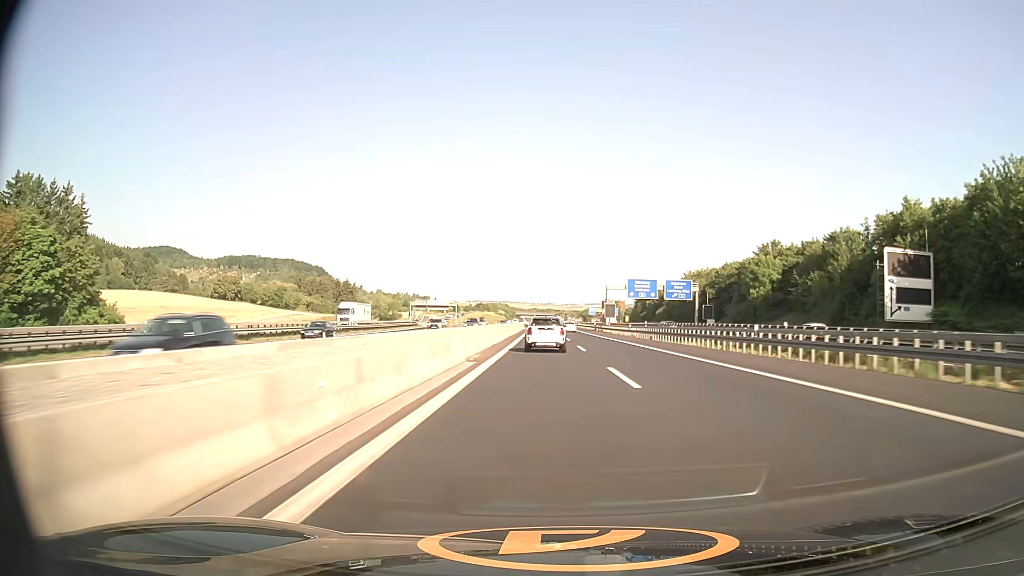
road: motorway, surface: asphalt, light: Day
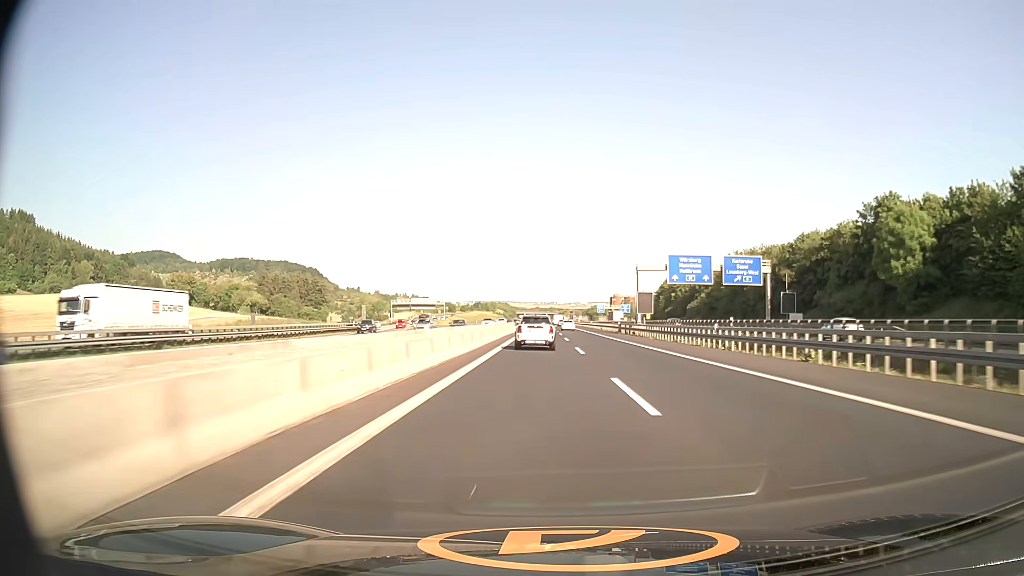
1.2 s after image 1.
(-0.2, +39.9) m; 0°
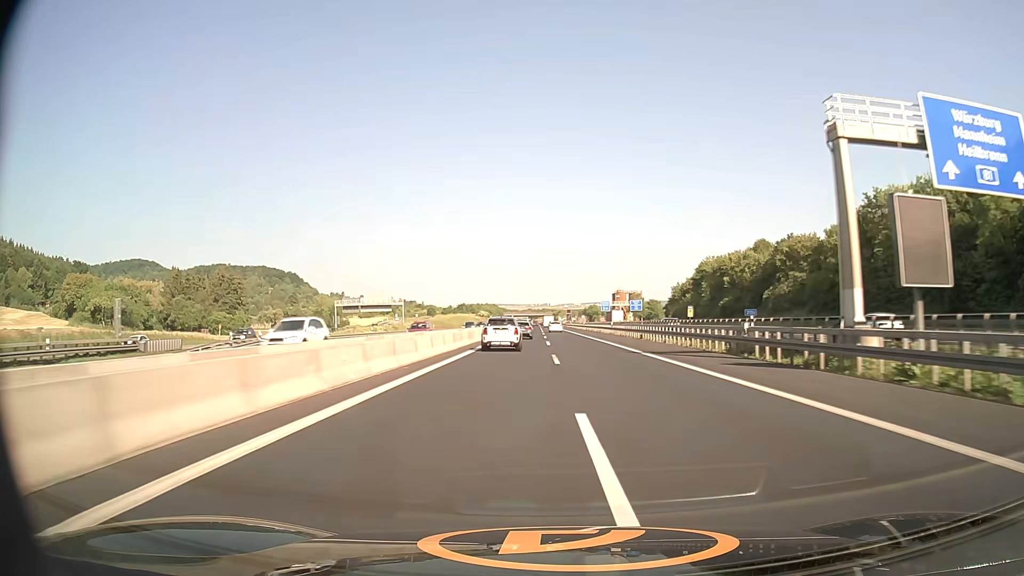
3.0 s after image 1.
(+0.3, +59.4) m; 0°
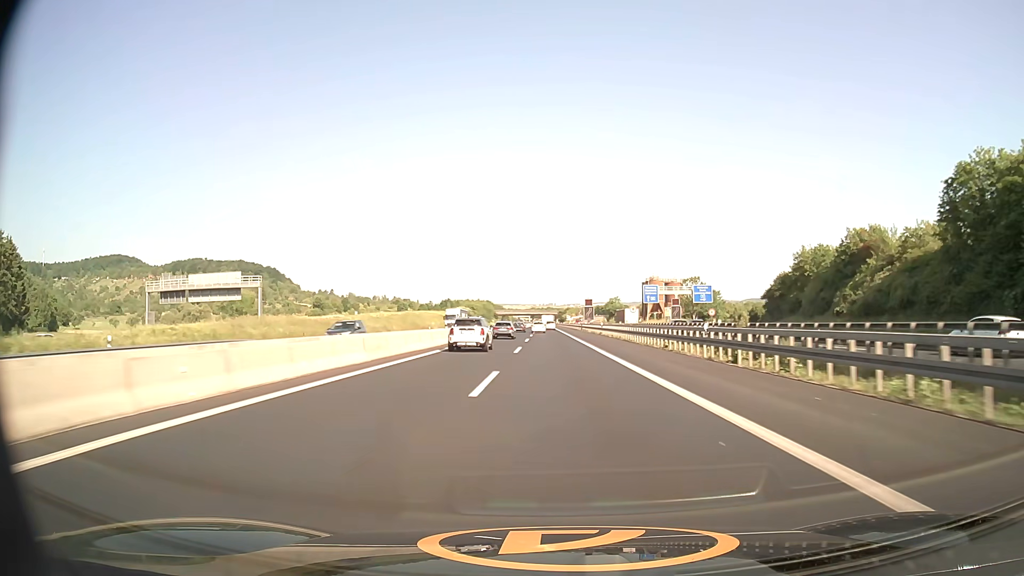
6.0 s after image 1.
(0.0, +98.9) m; 0°
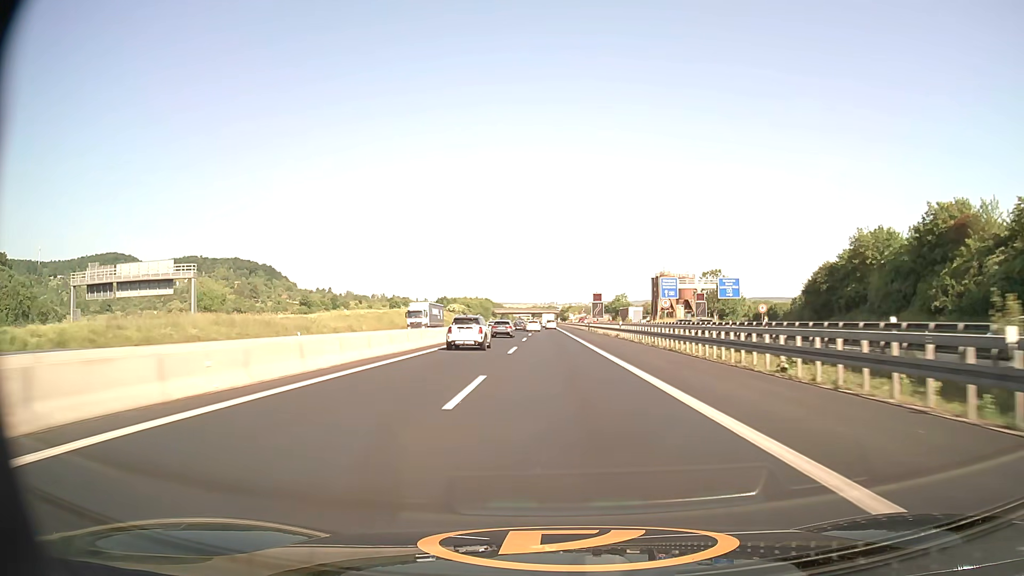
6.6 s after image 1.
(0.0, +19.8) m; 0°
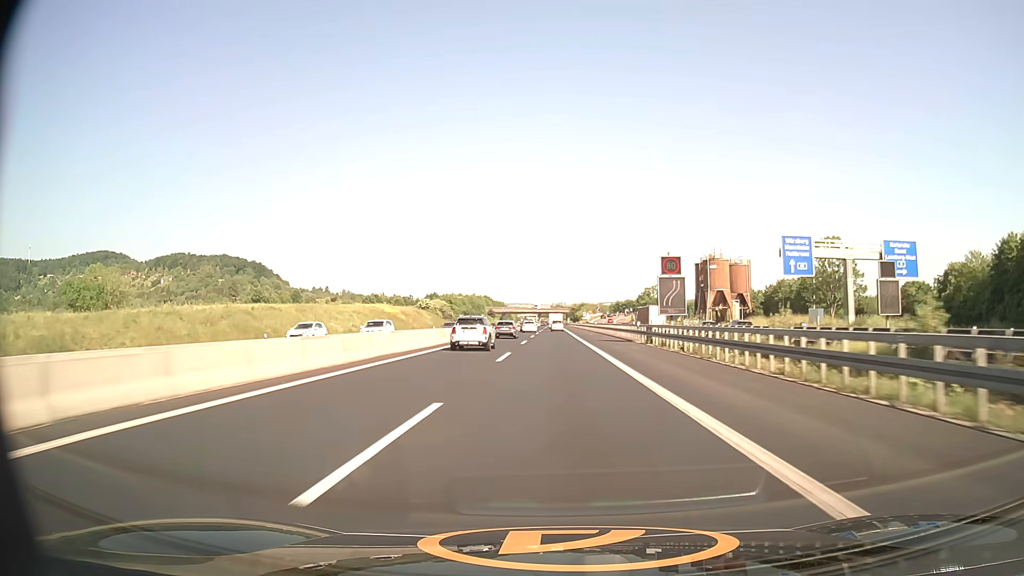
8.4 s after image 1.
(-0.2, +59.1) m; -1°
(0, +10) (0, +20) (0, +30) (0, +40) (0, +50) (0, +60) (0, +70) (0, +80) (0, +90) (0, +100) m
